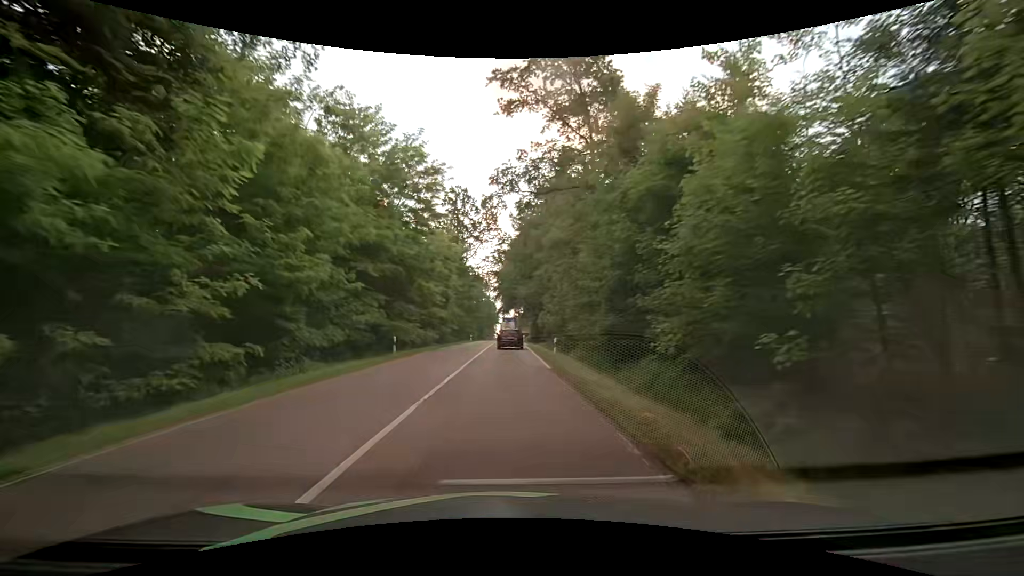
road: secondary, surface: asphalt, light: Day
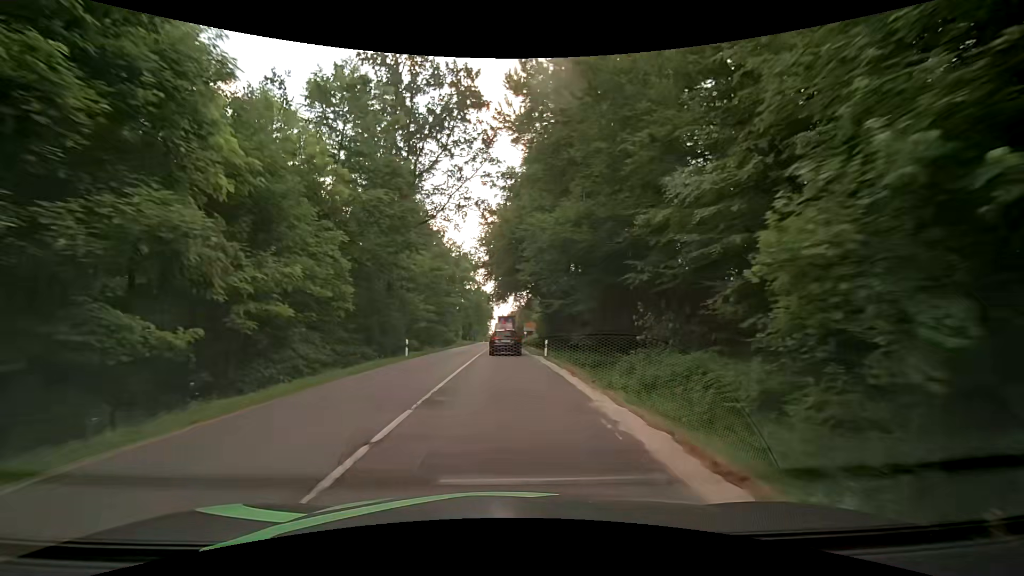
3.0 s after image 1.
(+0.4, +46.5) m; 0°
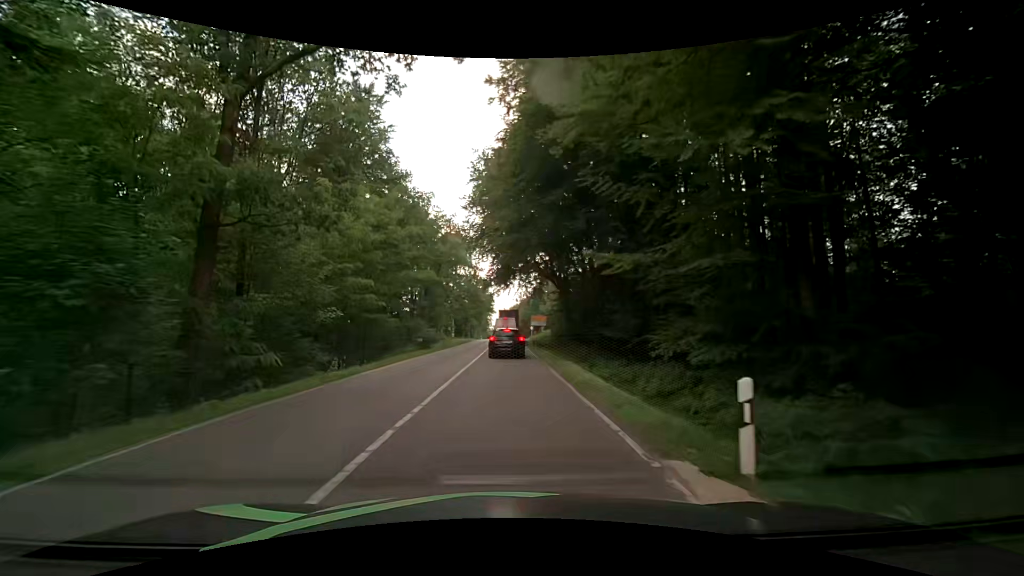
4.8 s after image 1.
(+0.2, +24.1) m; +1°
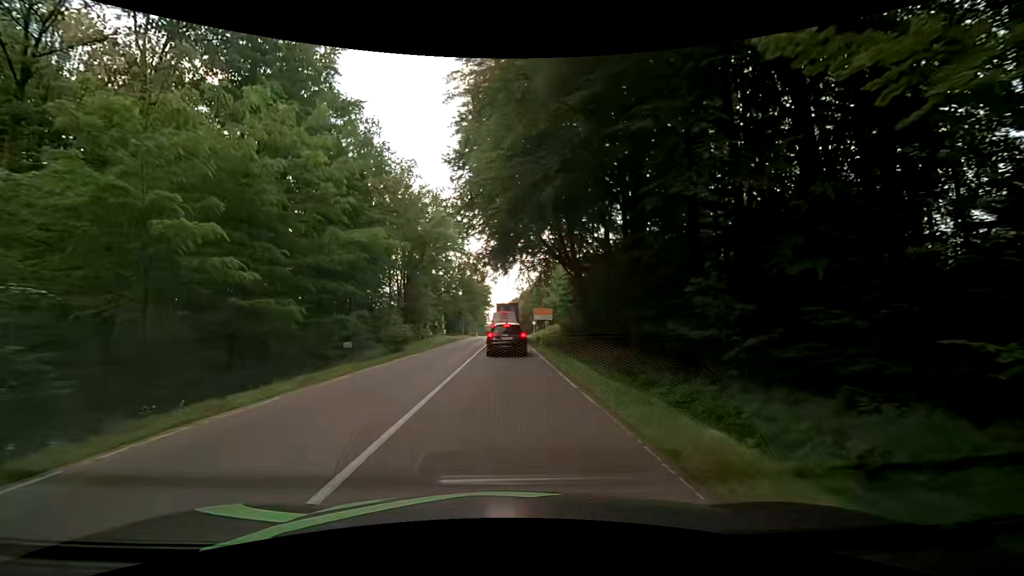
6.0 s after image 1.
(-0.1, +14.5) m; 0°
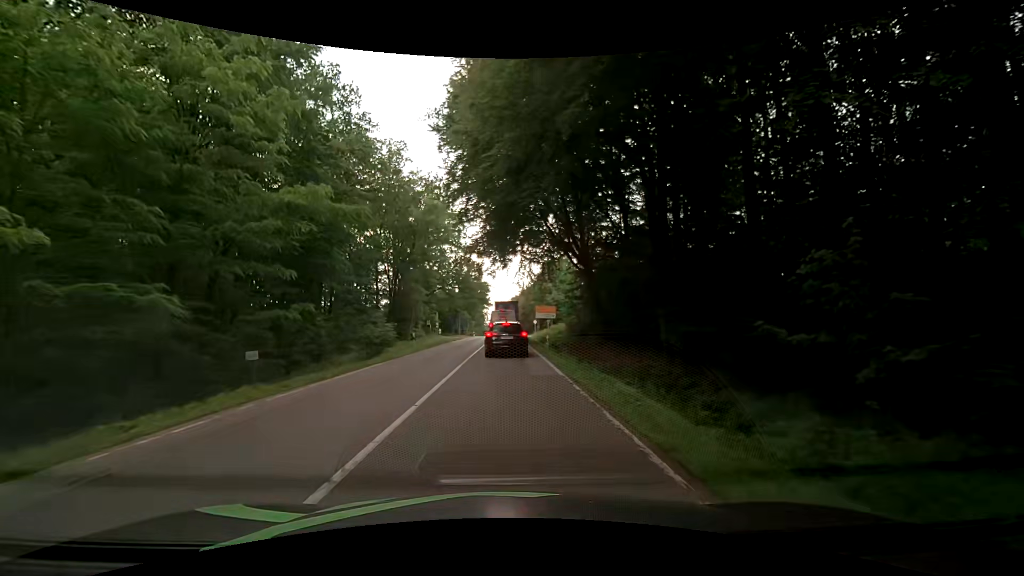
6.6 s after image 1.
(0.0, +6.6) m; -1°
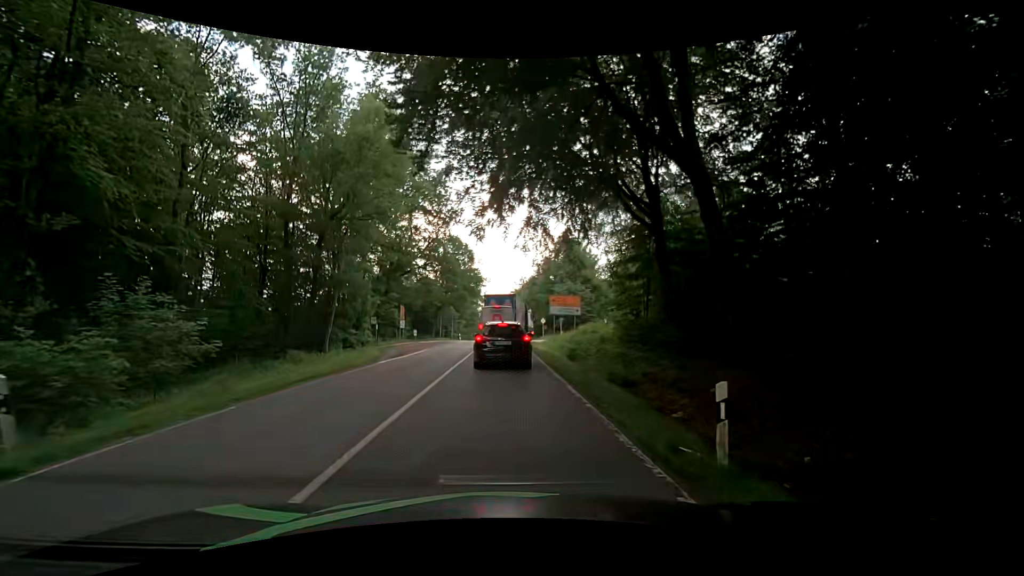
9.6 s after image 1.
(+0.6, +25.5) m; +3°
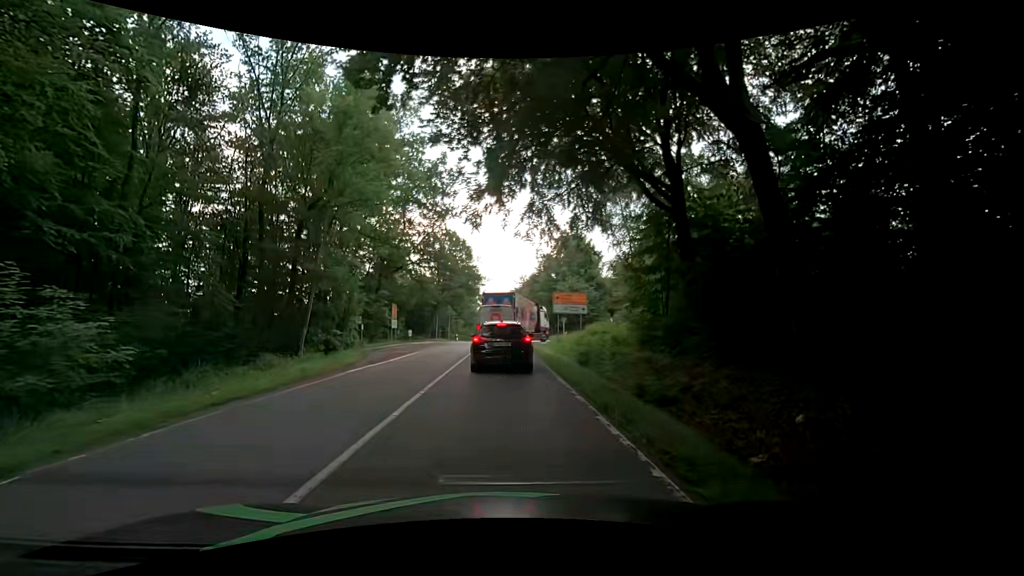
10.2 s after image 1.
(-0.1, +3.8) m; -2°
